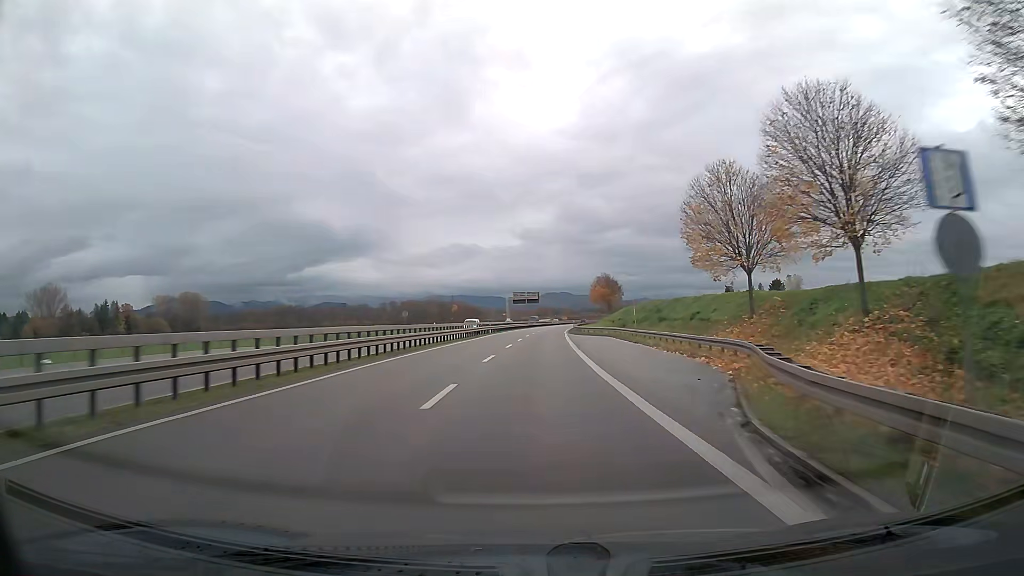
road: trunk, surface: asphalt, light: Day
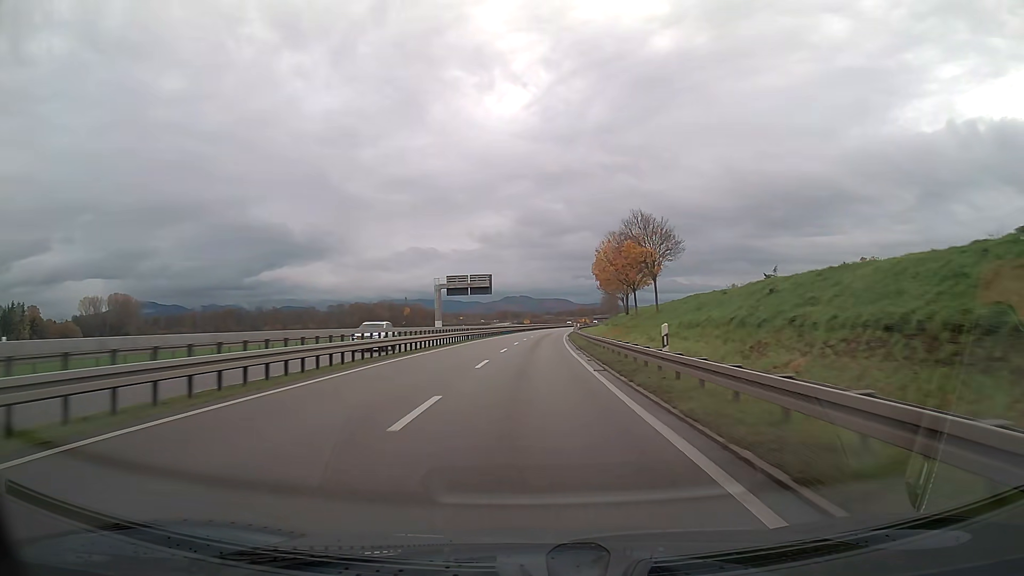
(+1.9, +72.9) m; +3°
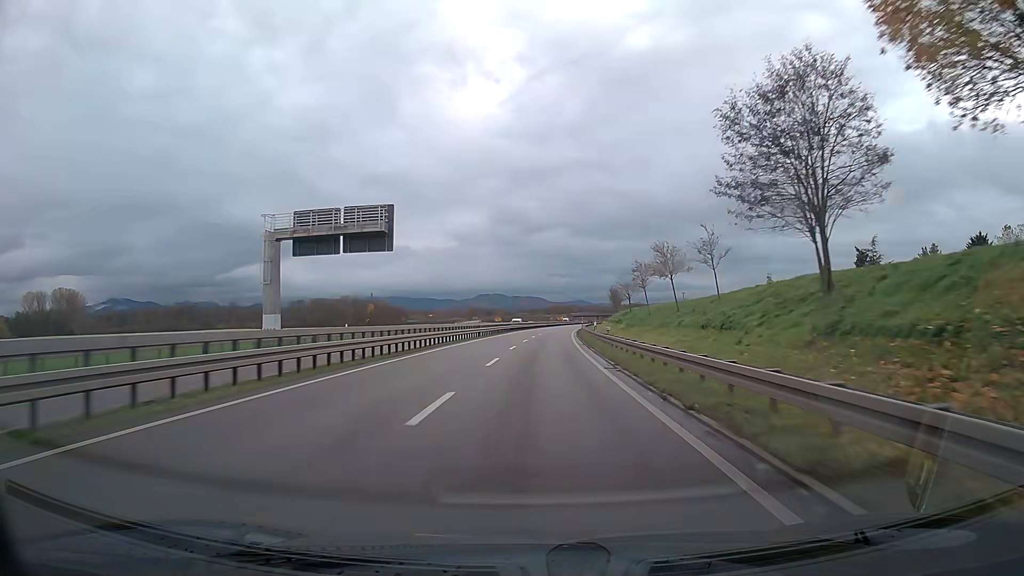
(+1.1, +58.7) m; +2°
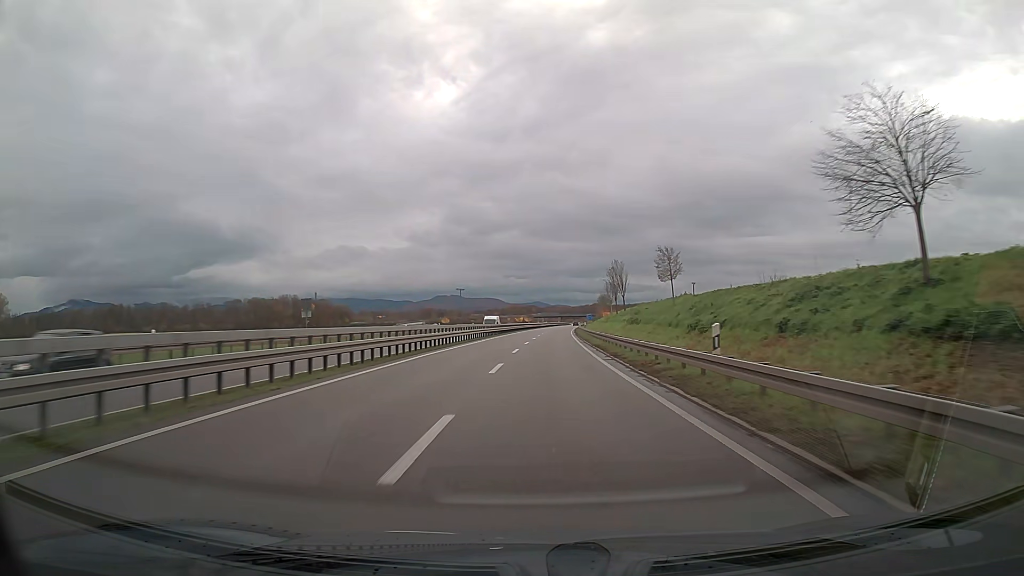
(+2.3, +73.8) m; +4°
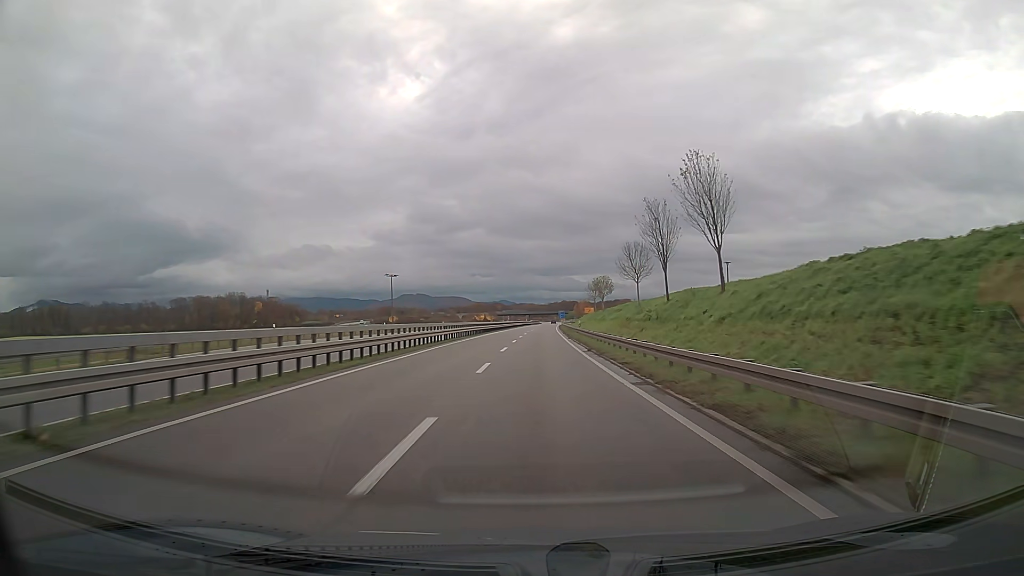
(+1.5, +59.4) m; +3°
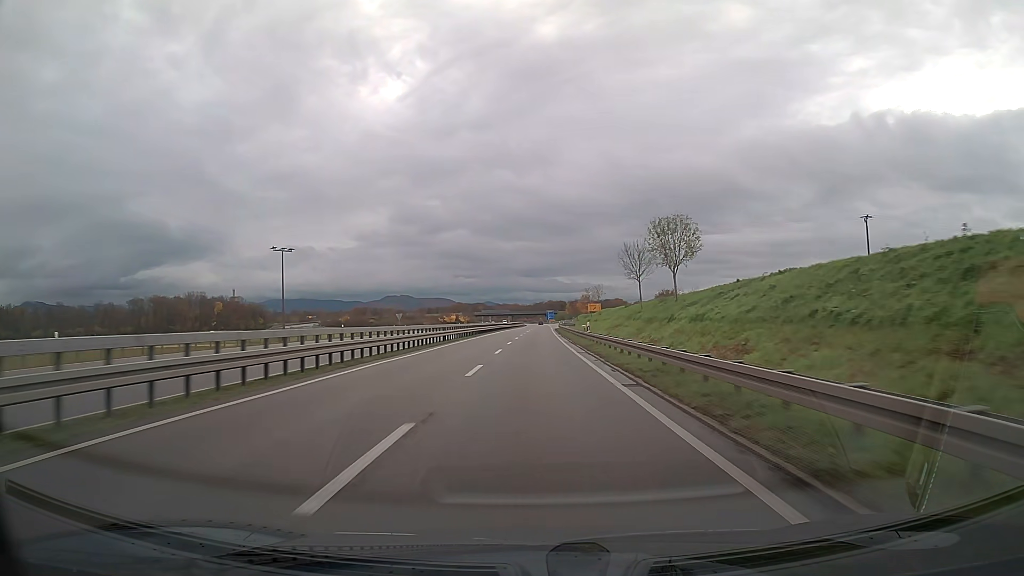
(+0.7, +59.7) m; +1°
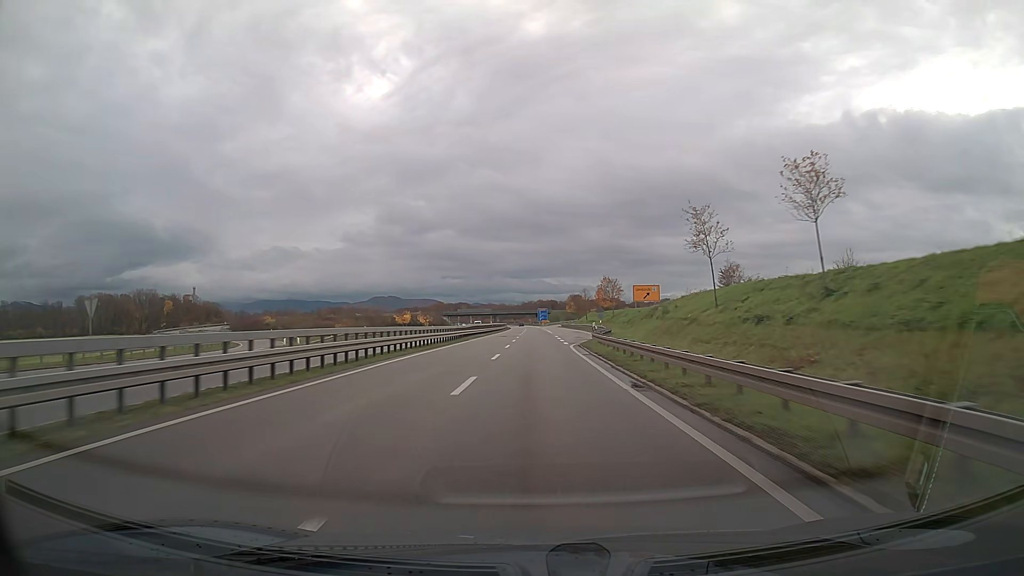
(+0.6, +75.1) m; +1°
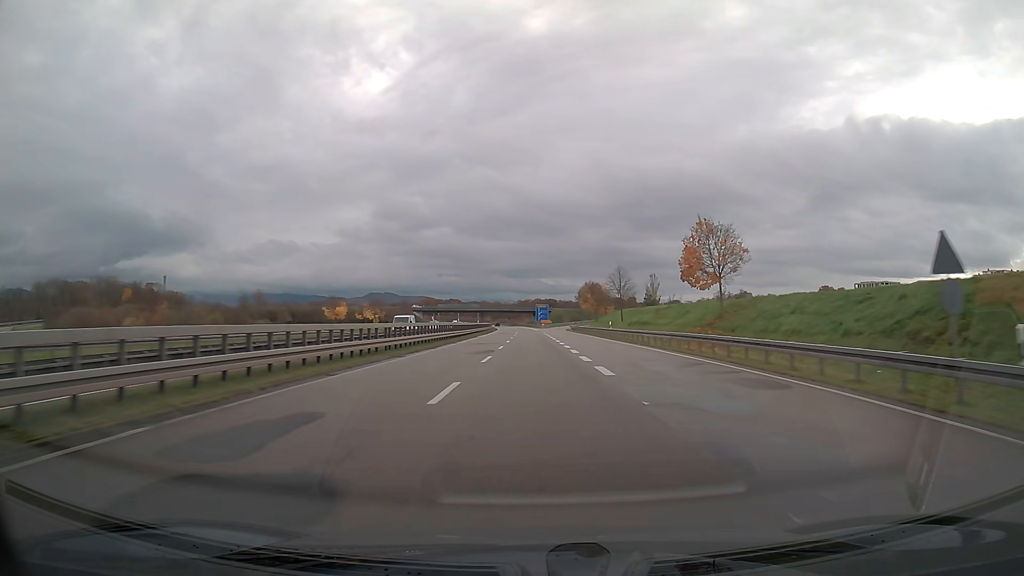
(+0.2, +60.4) m; 0°
(0, +10) (0, +20) (0, +30) (0, +40) (0, +50) (0, +60) (0, +70) (0, +80) (0, +90) (-1, +100) m
